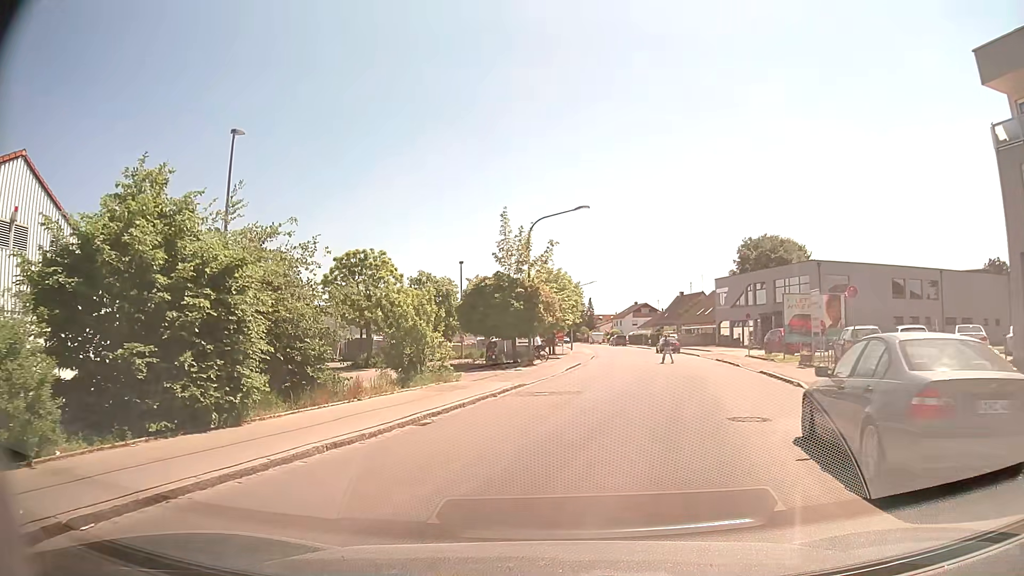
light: Day
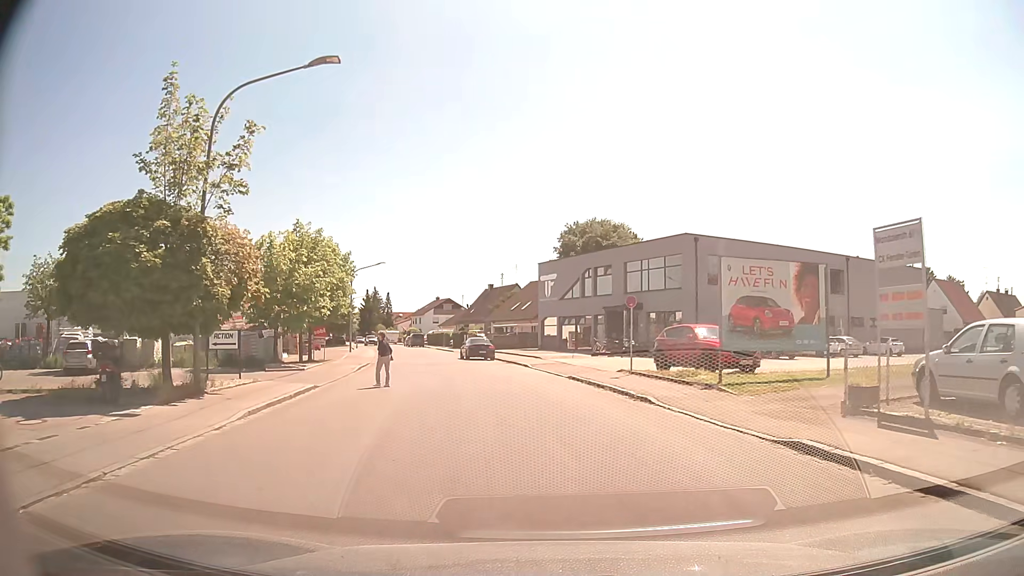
(+2.1, +18.2) m; +17°
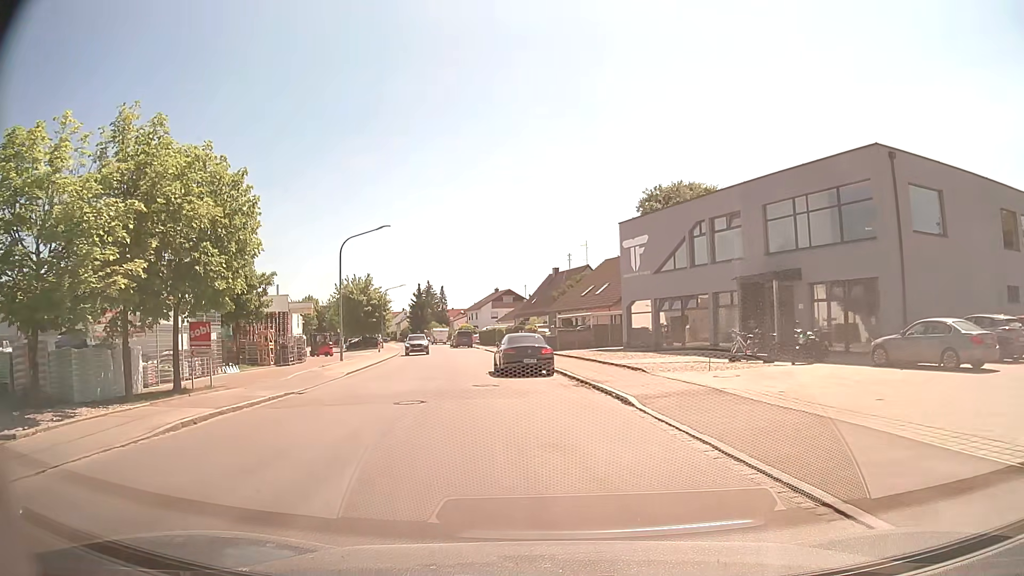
(-1.0, +20.2) m; -6°
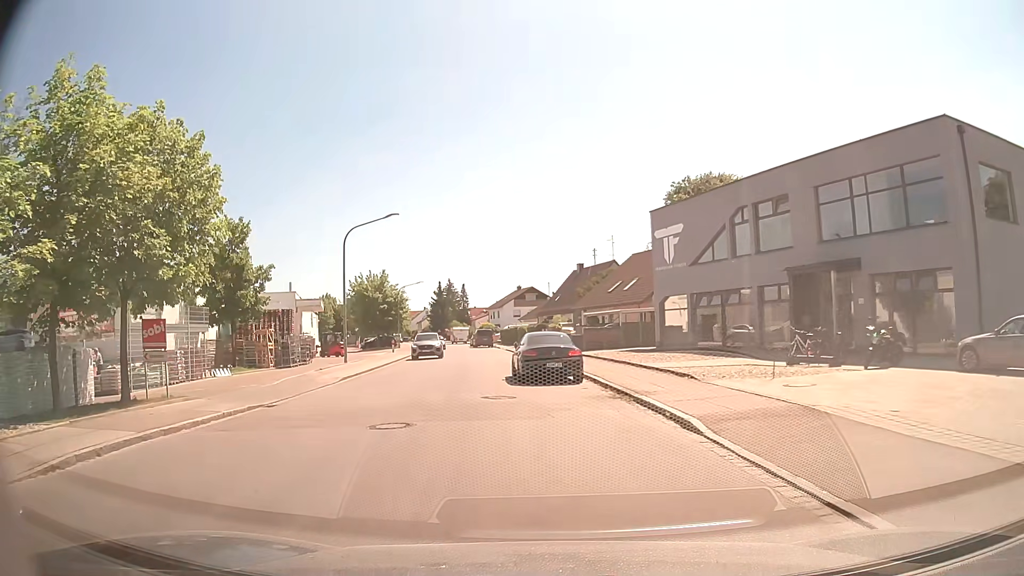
(0.0, +3.7) m; -3°
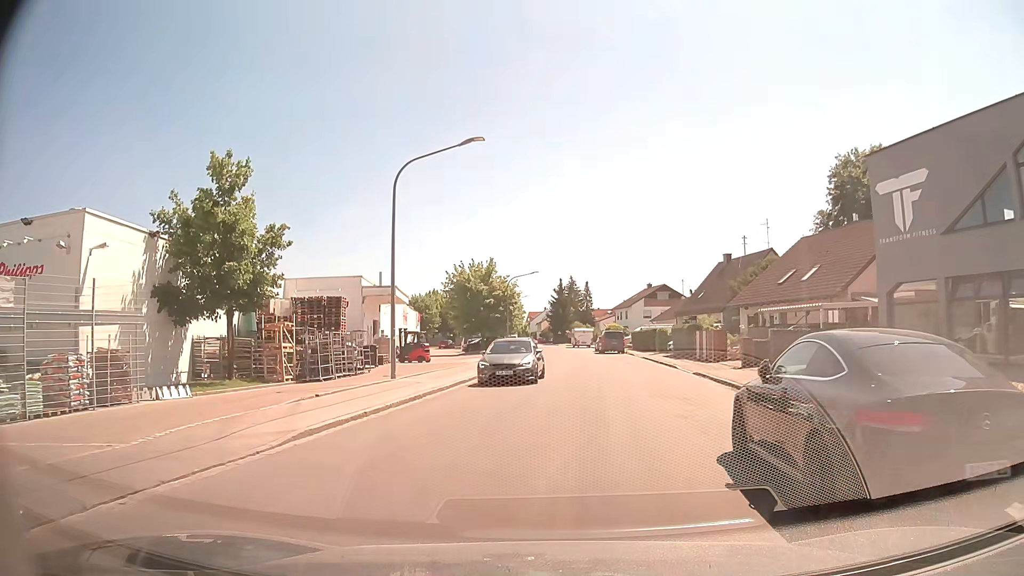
(-1.4, +14.2) m; -9°
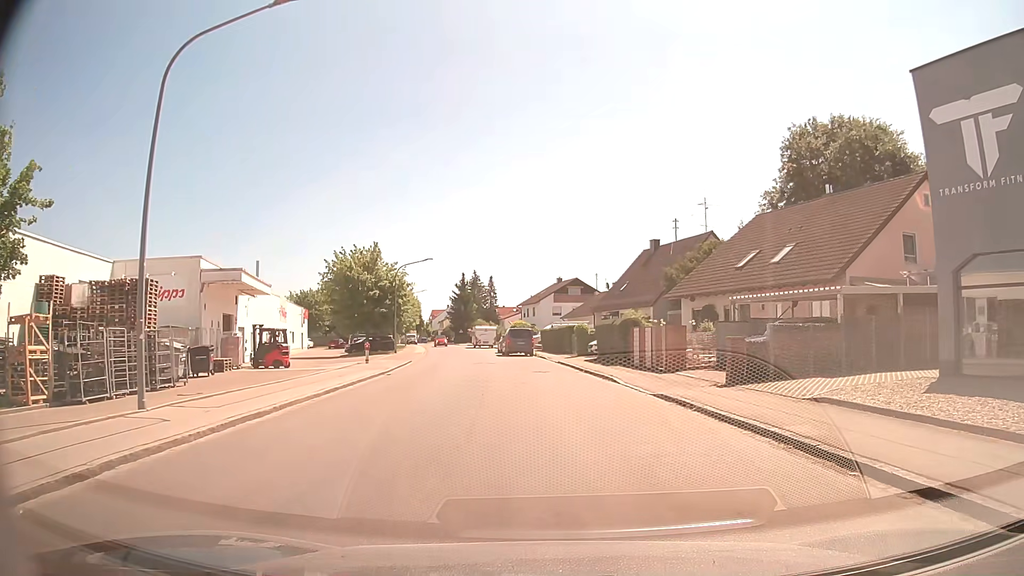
(+0.6, +10.1) m; +7°
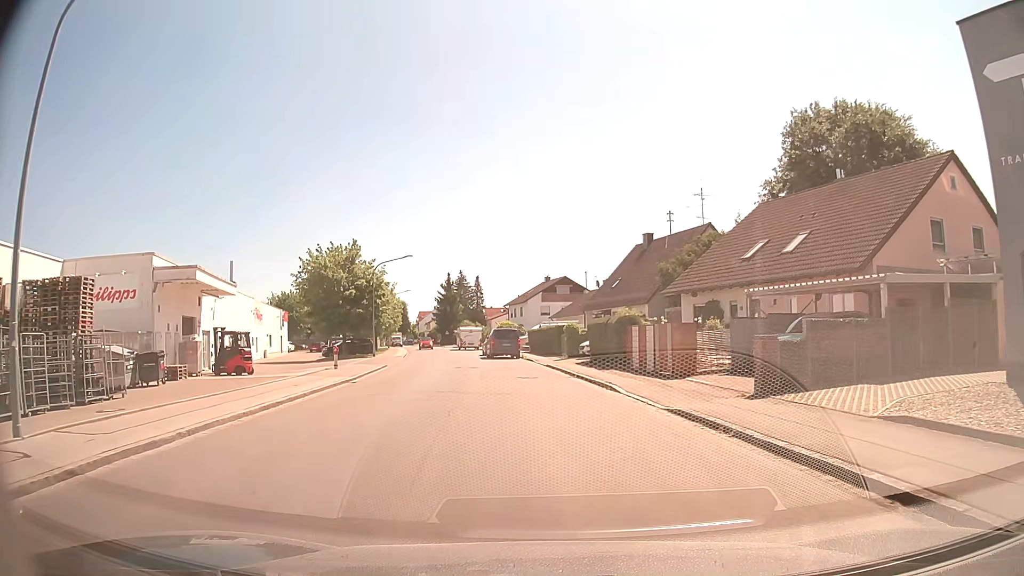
(+0.1, +3.5) m; +1°
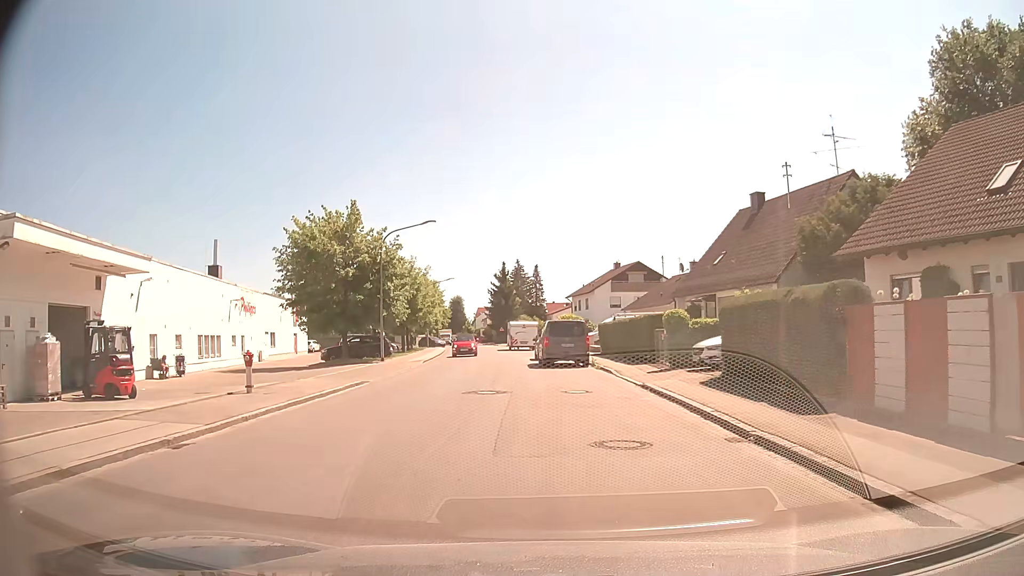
(-0.7, +15.3) m; -6°
